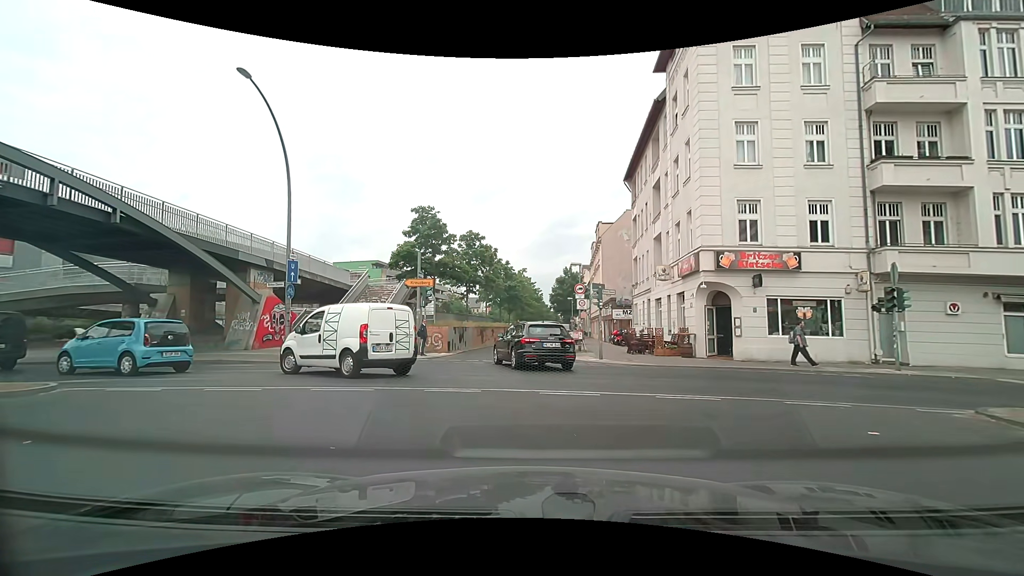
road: motorway_link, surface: asphalt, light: Day
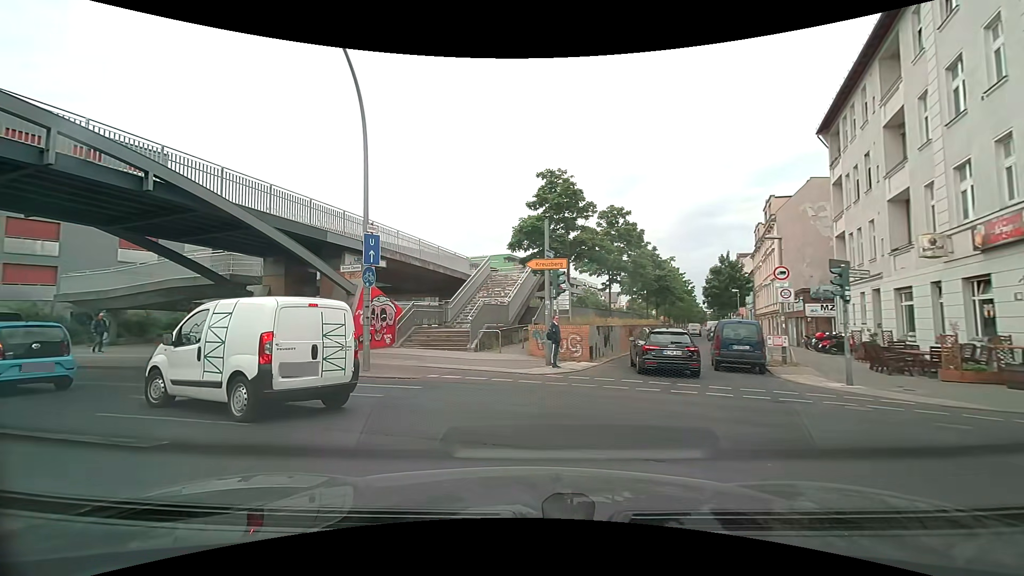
(-0.9, +7.1) m; -16°
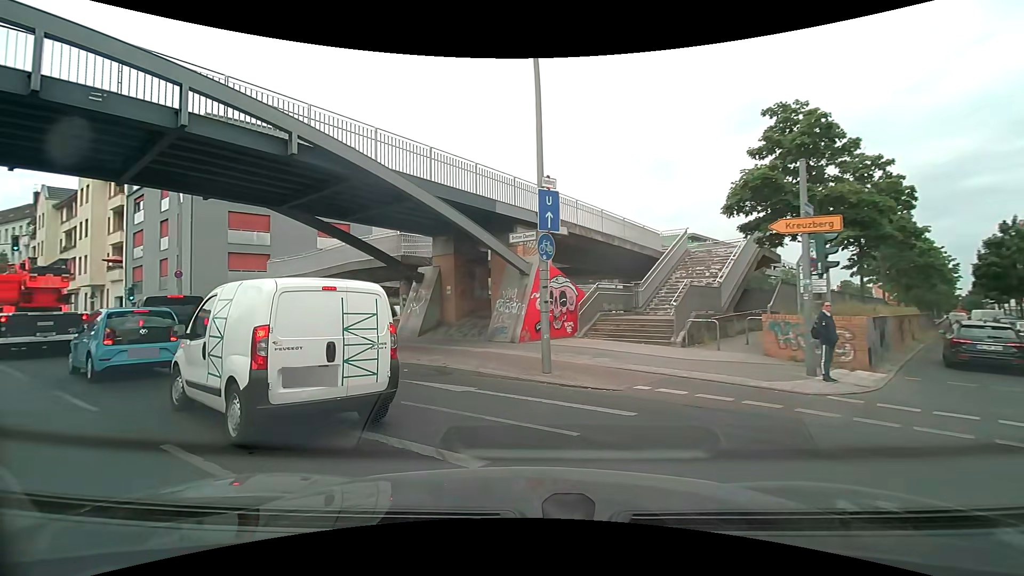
(-0.6, +4.0) m; -17°
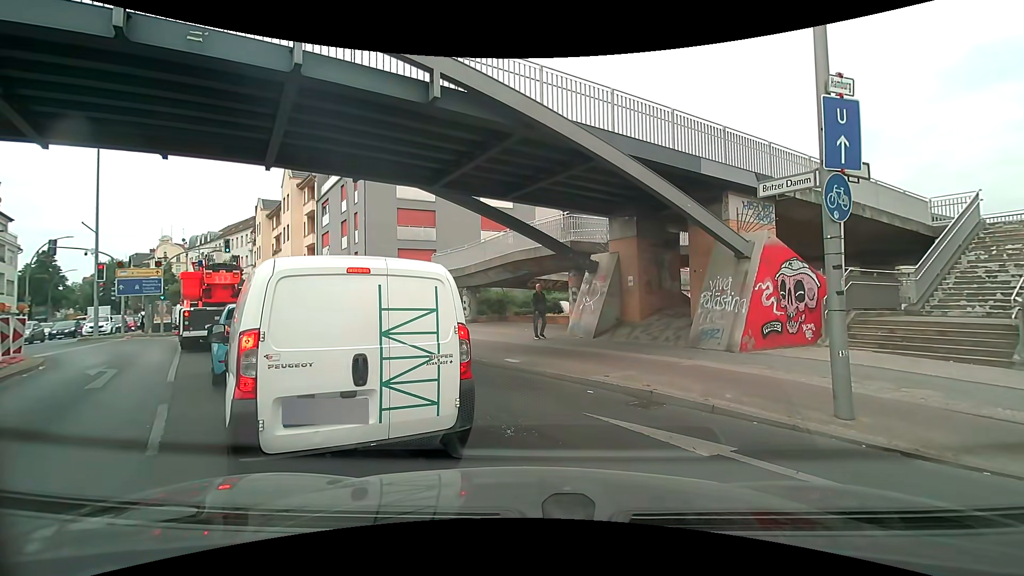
(-0.6, +3.4) m; -16°
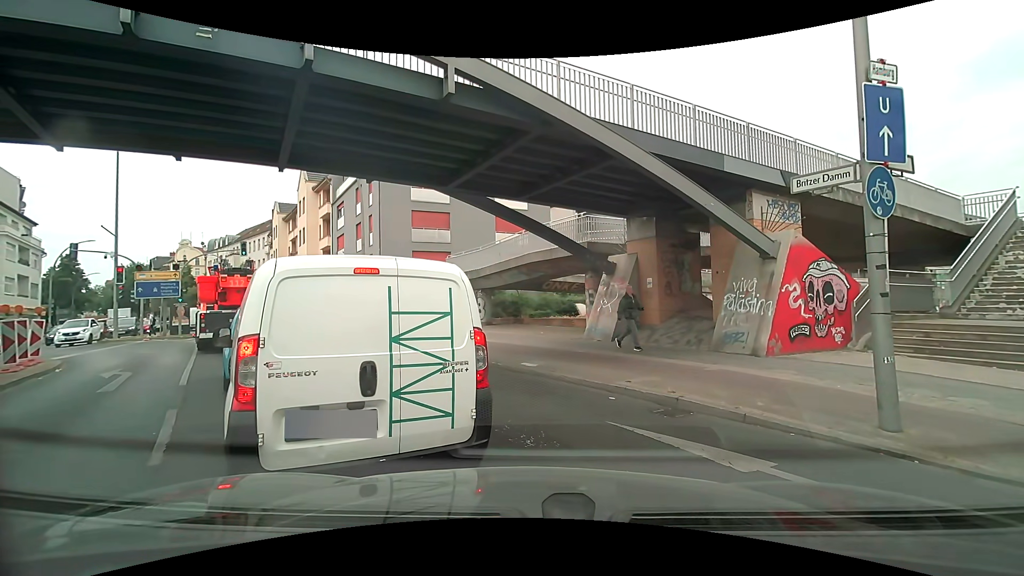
(0.0, +0.3) m; 0°
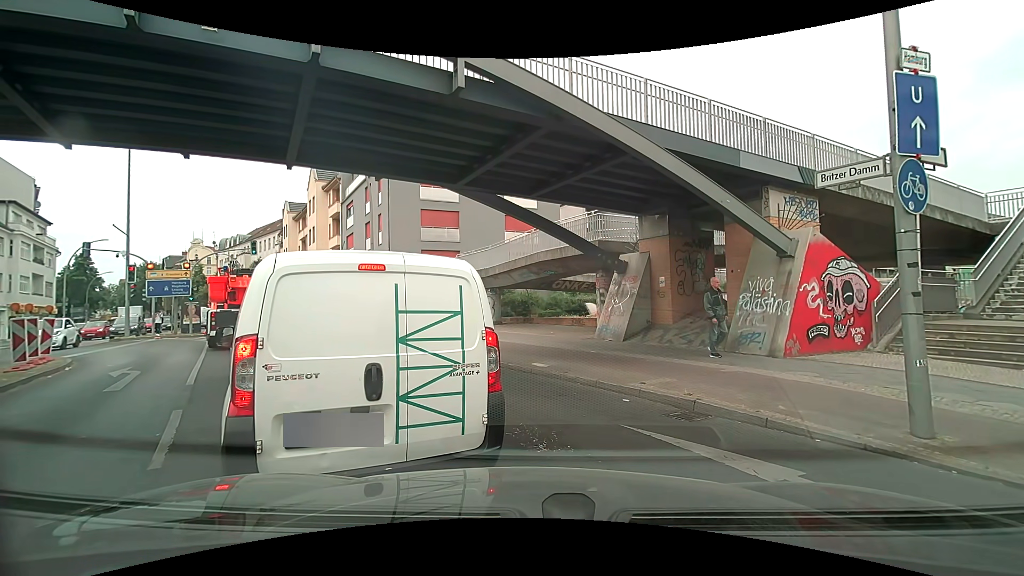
(0.0, +0.2) m; 0°
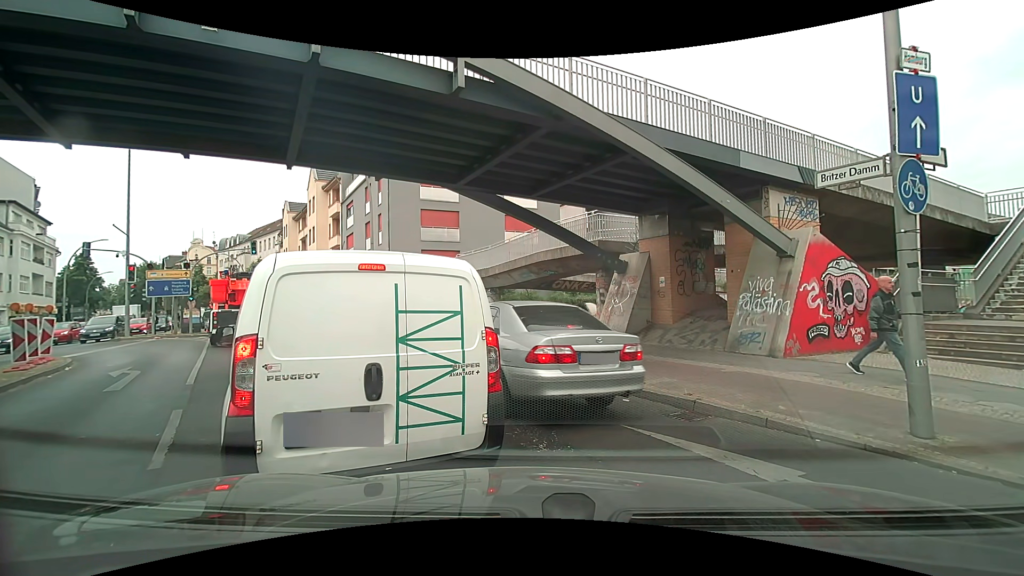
(0.0, 0.0) m; 0°
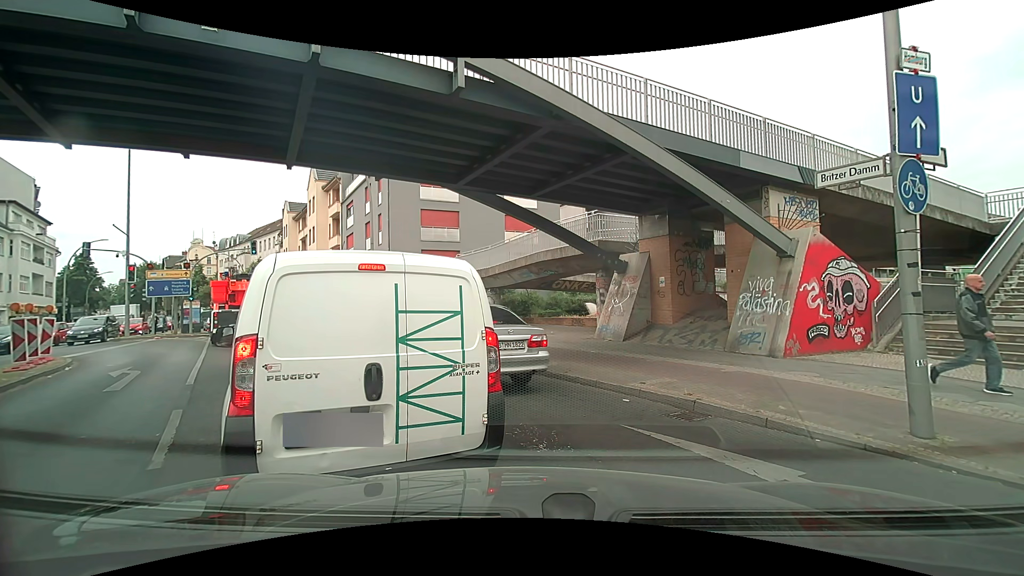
(0.0, 0.0) m; 0°
